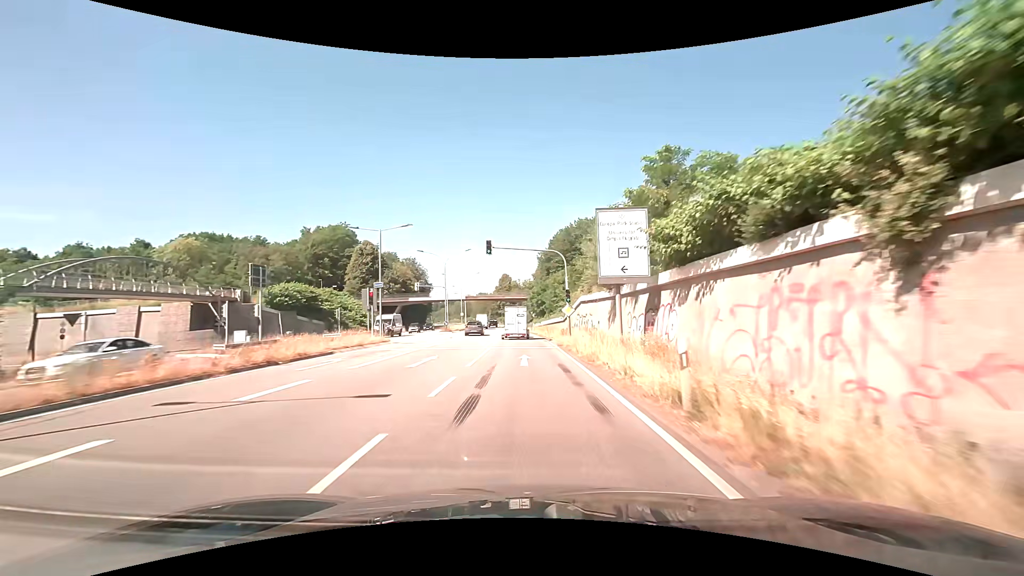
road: primary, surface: asphalt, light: Day
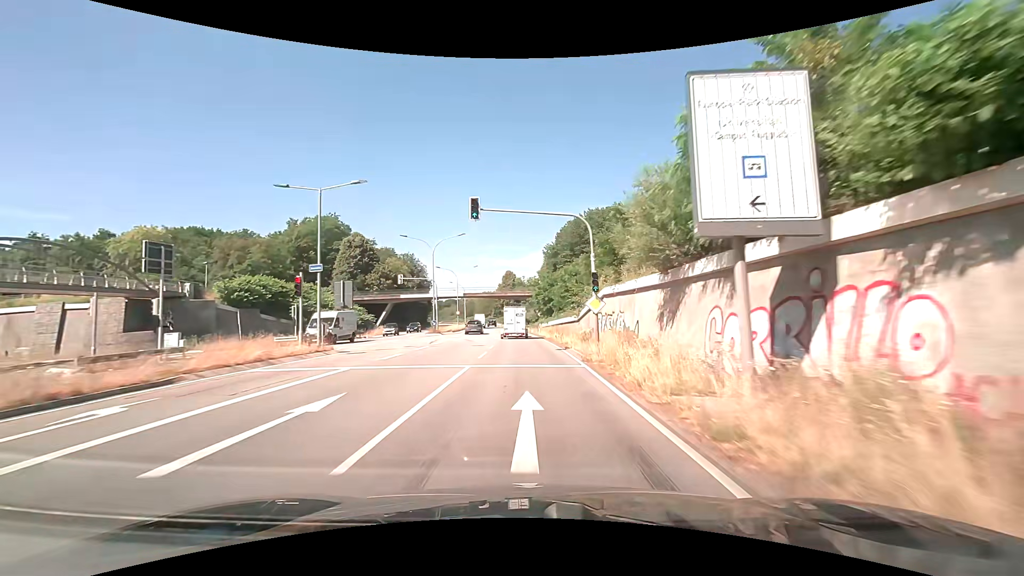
(0.0, +10.5) m; 0°
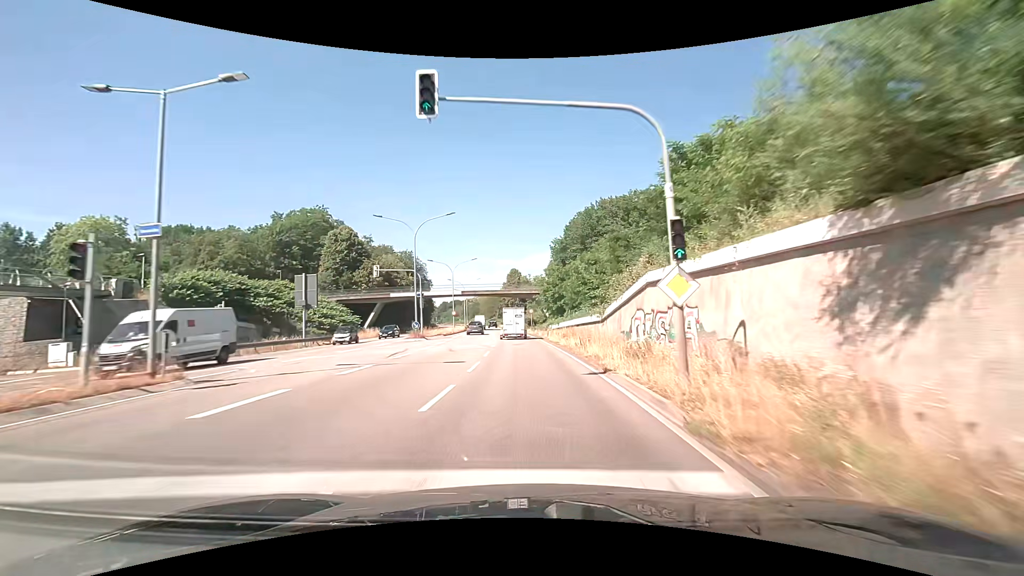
(-0.1, +10.5) m; -1°
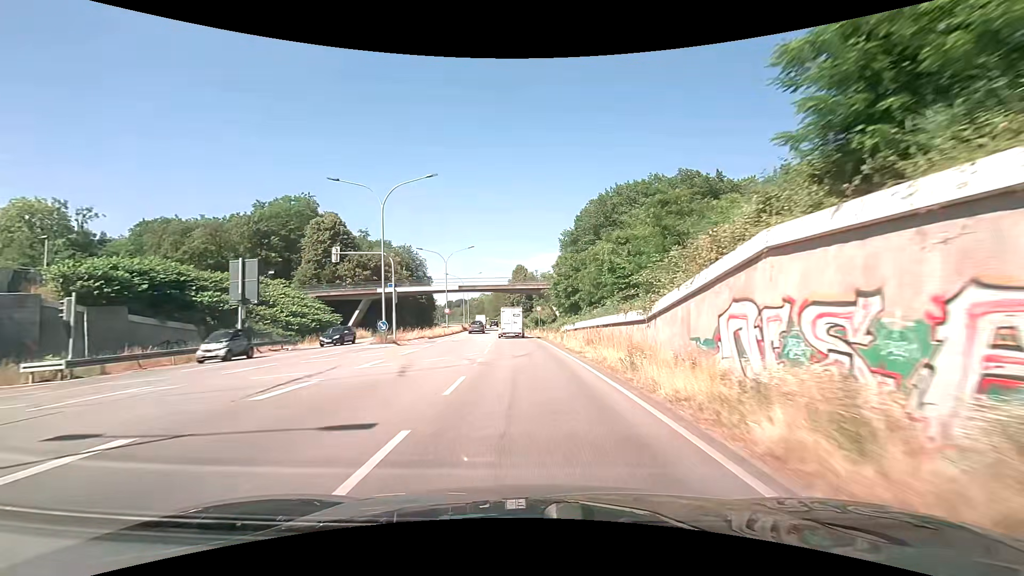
(-0.1, +10.5) m; -1°
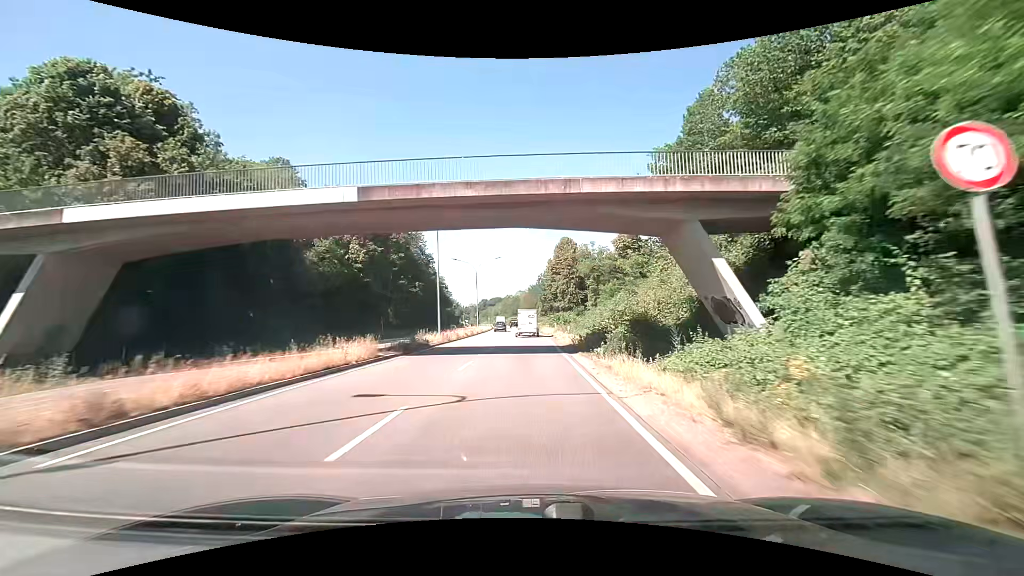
(-2.1, +52.5) m; -5°
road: trunk
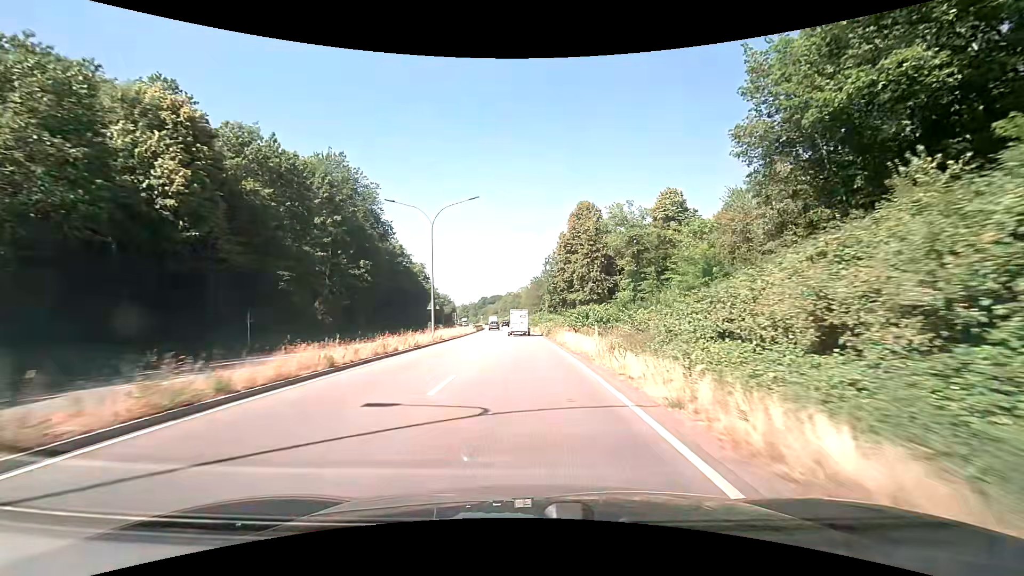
(-0.1, +32.0) m; -1°
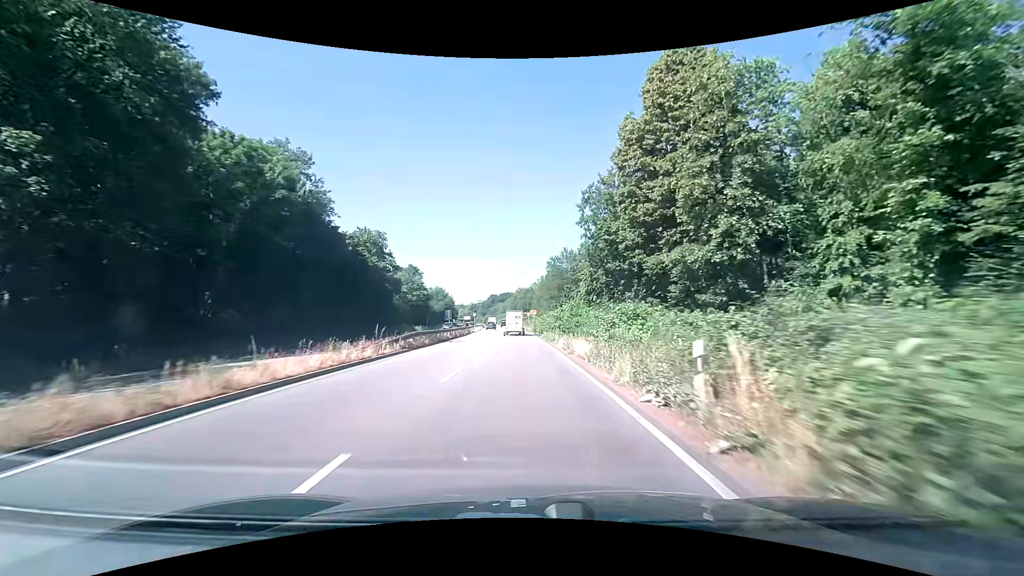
(0.0, +43.3) m; -1°
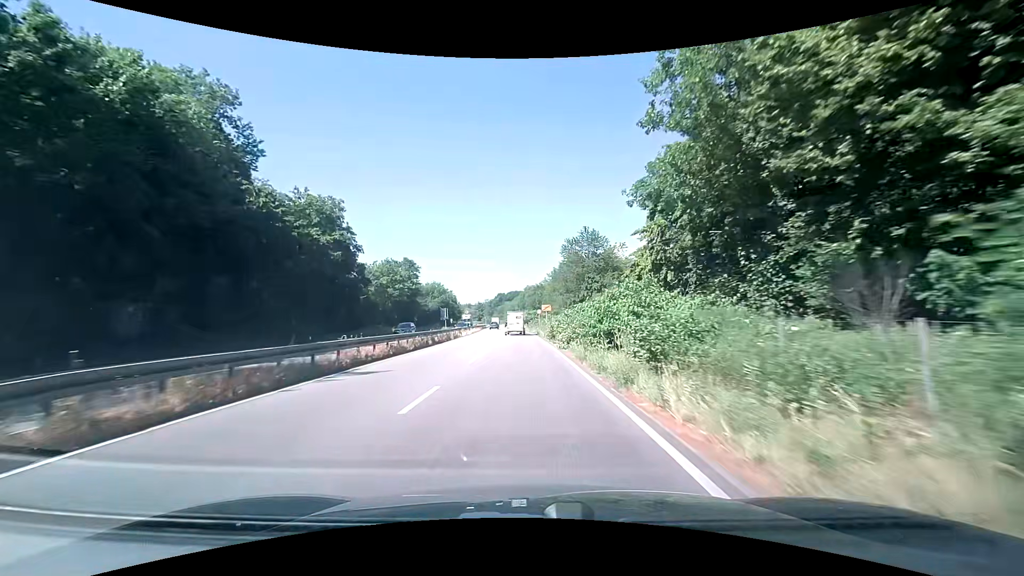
(-0.2, +21.8) m; -1°
(0, +10) (0, +20) (0, +30) (-1, +40) (-1, +50) (-1, +60) (-2, +70) (-2, +80) (-3, +90) (-3, +100) m
